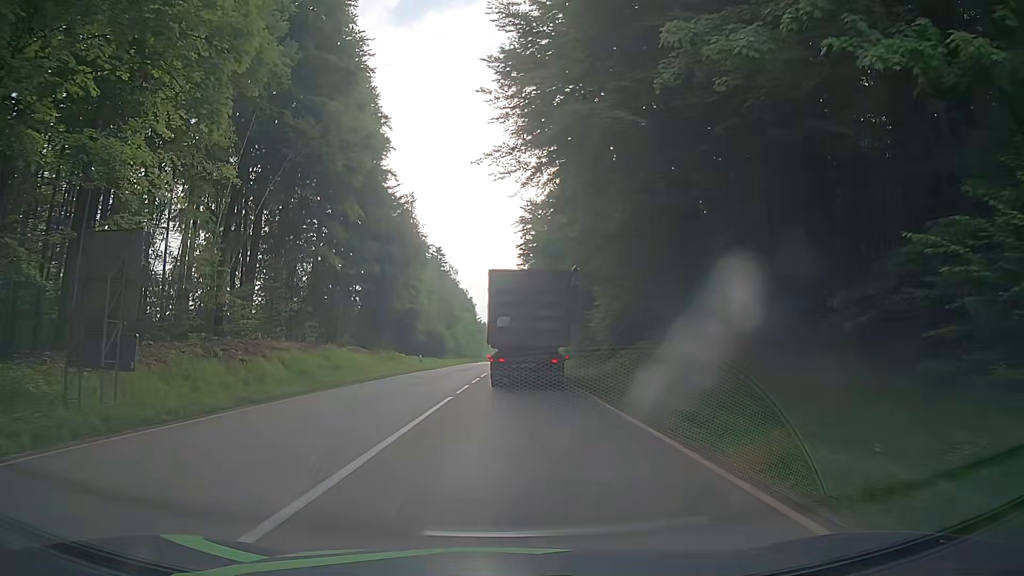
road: secondary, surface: asphalt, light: Day
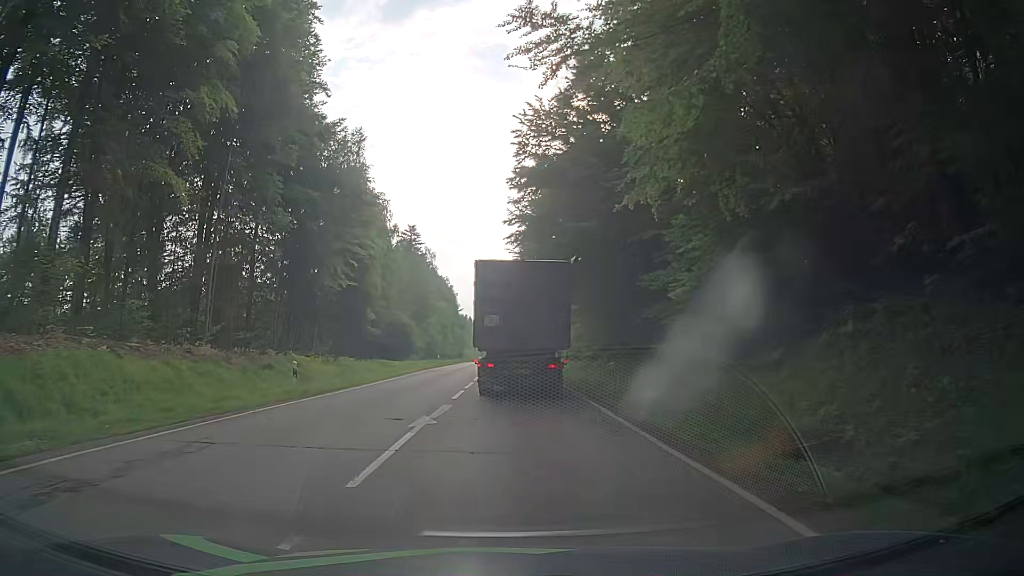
(+0.5, +25.5) m; +2°
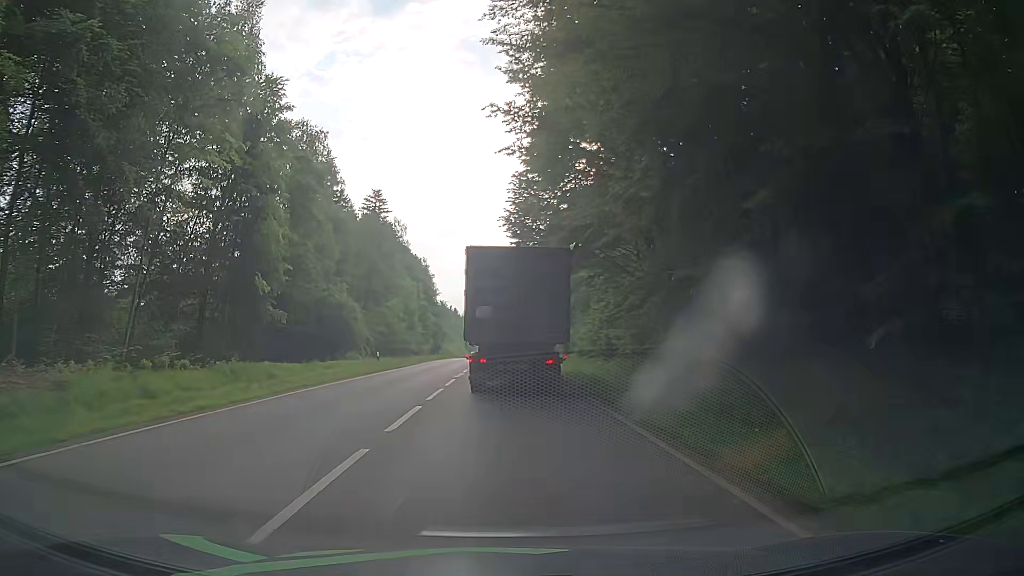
(+0.2, +26.0) m; 0°
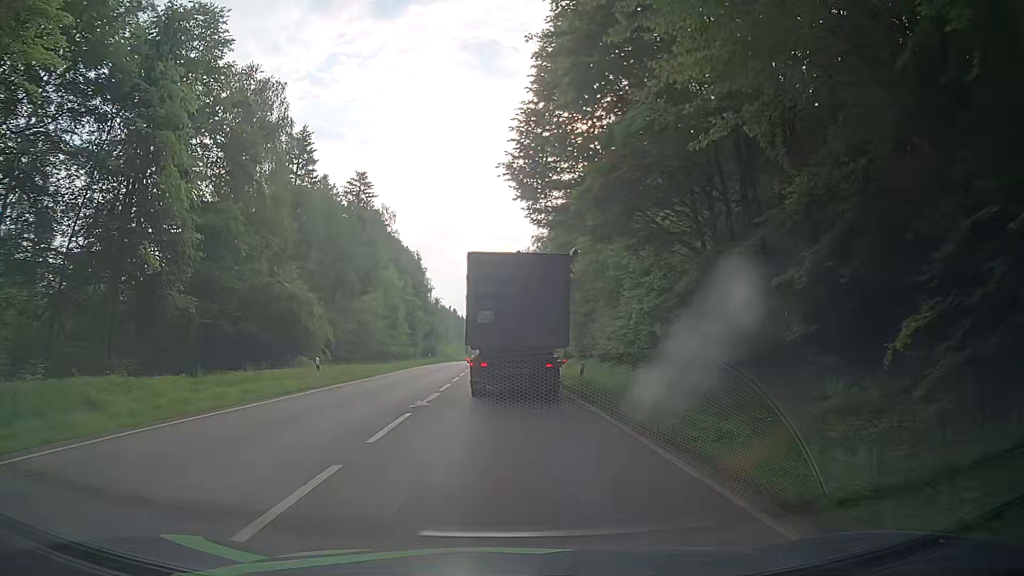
(+0.3, +12.9) m; +2°
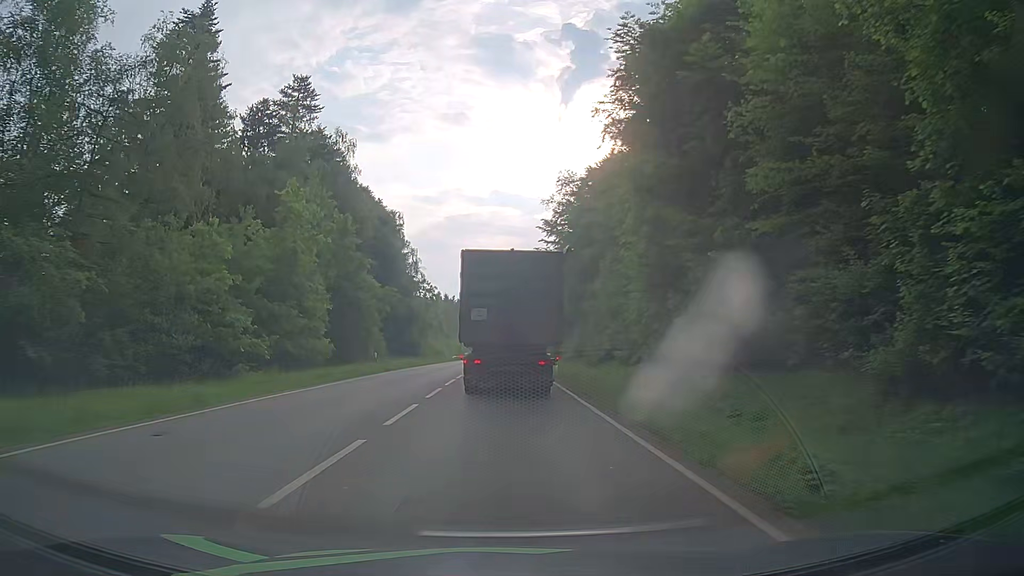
(-0.5, +34.9) m; -1°
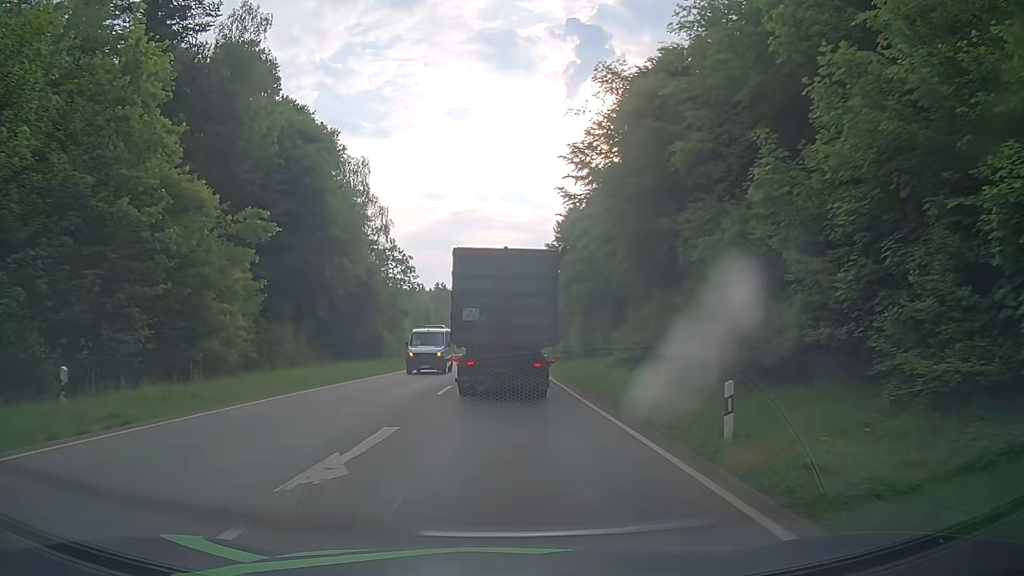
(0.0, +28.4) m; 0°
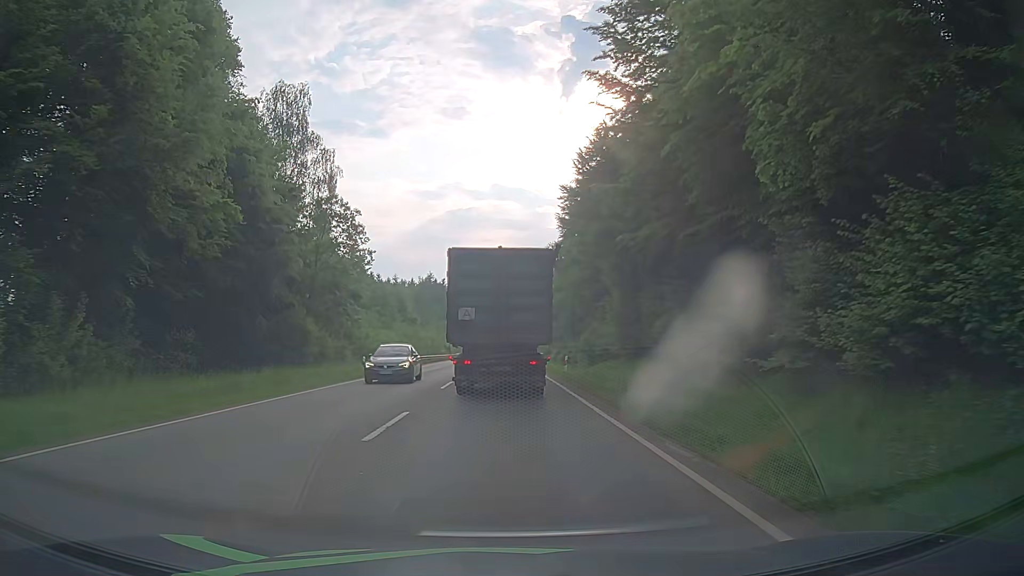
(-0.1, +21.7) m; 0°
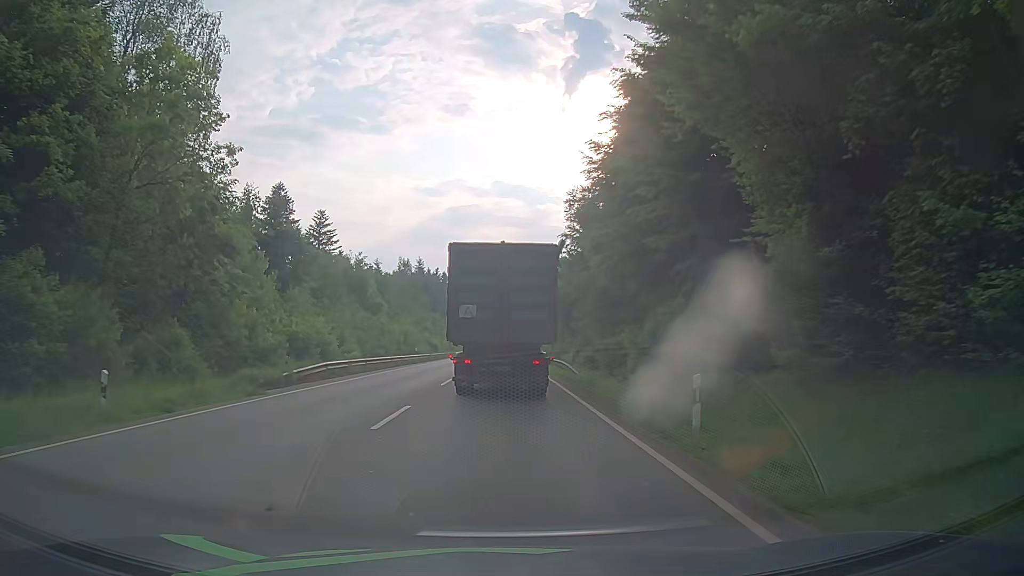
(+0.1, +23.2) m; 0°
(0, +10) (0, +20) (0, +30) (0, +40) (0, +50) (-1, +60) (-1, +70) (-1, +80) (-1, +90) (-1, +100) m
